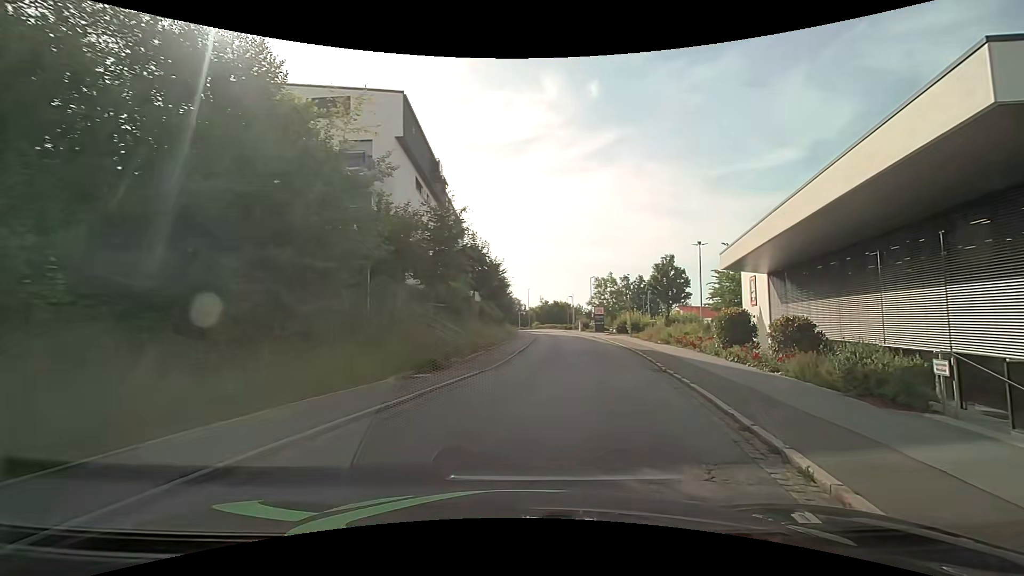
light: Day
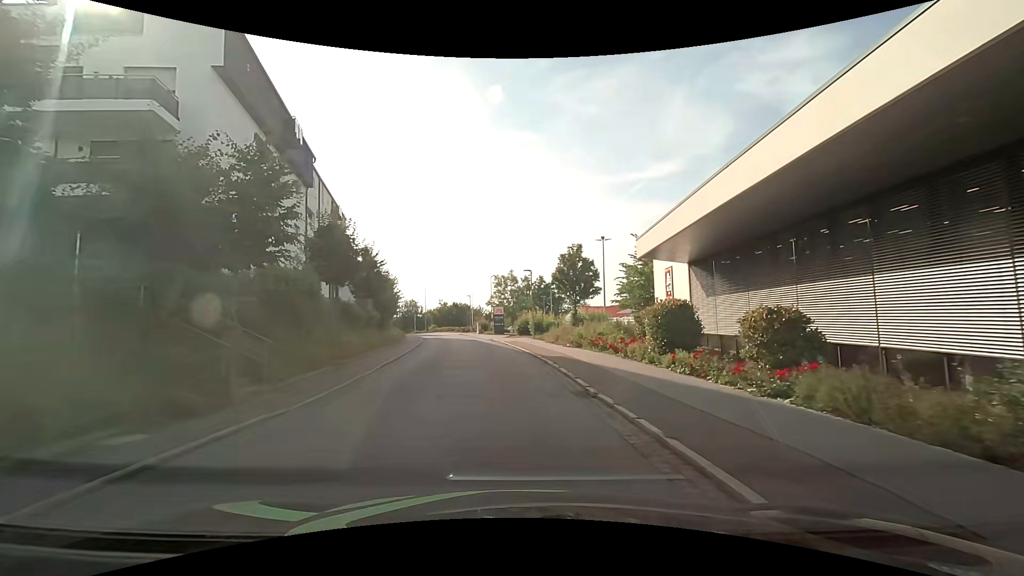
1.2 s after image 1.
(+1.1, +6.7) m; +13°
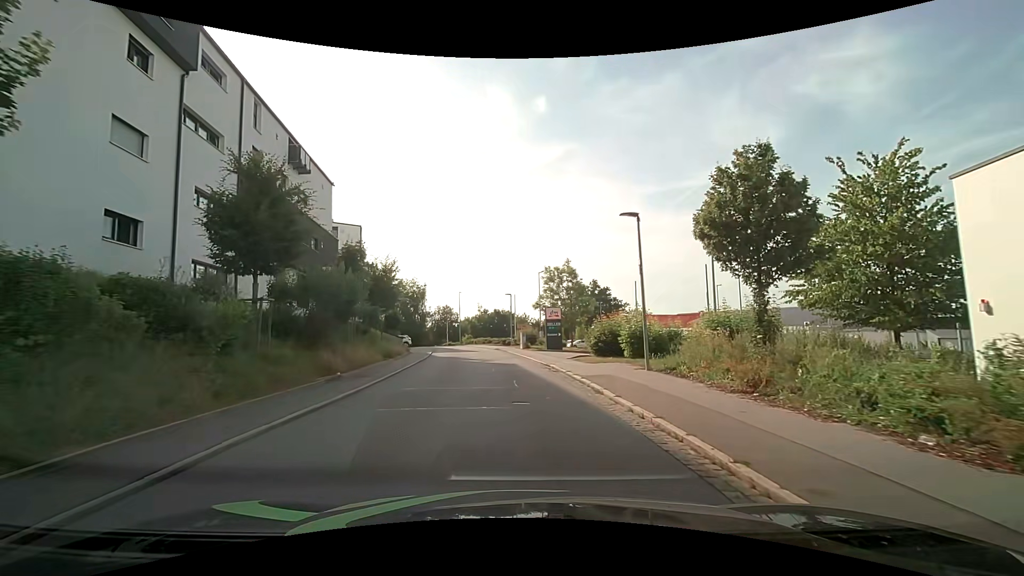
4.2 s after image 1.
(-1.4, +20.1) m; -5°
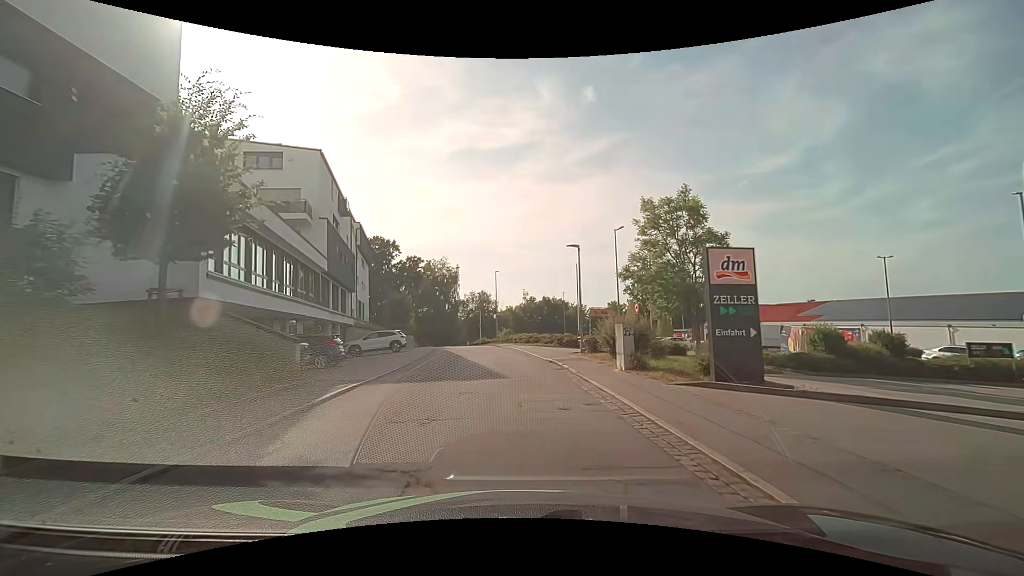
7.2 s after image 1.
(-1.2, +24.8) m; -6°
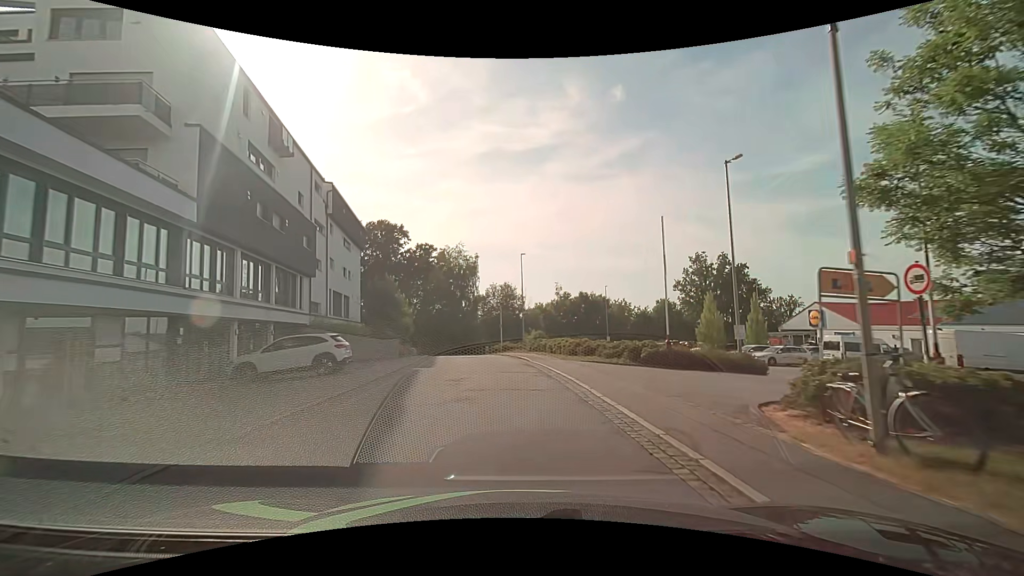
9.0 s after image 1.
(-0.4, +17.2) m; -4°
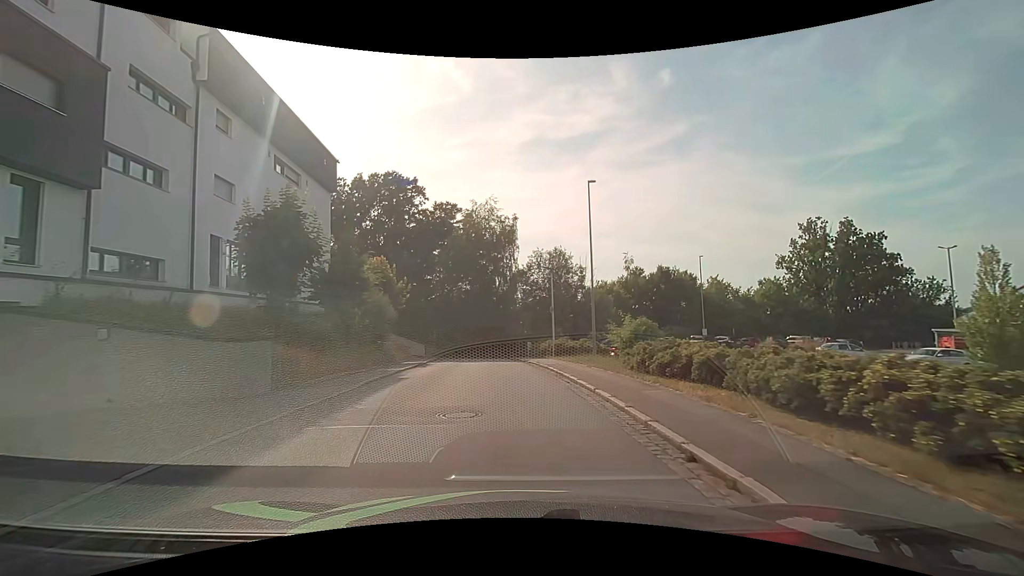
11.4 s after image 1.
(-0.9, +22.3) m; -5°
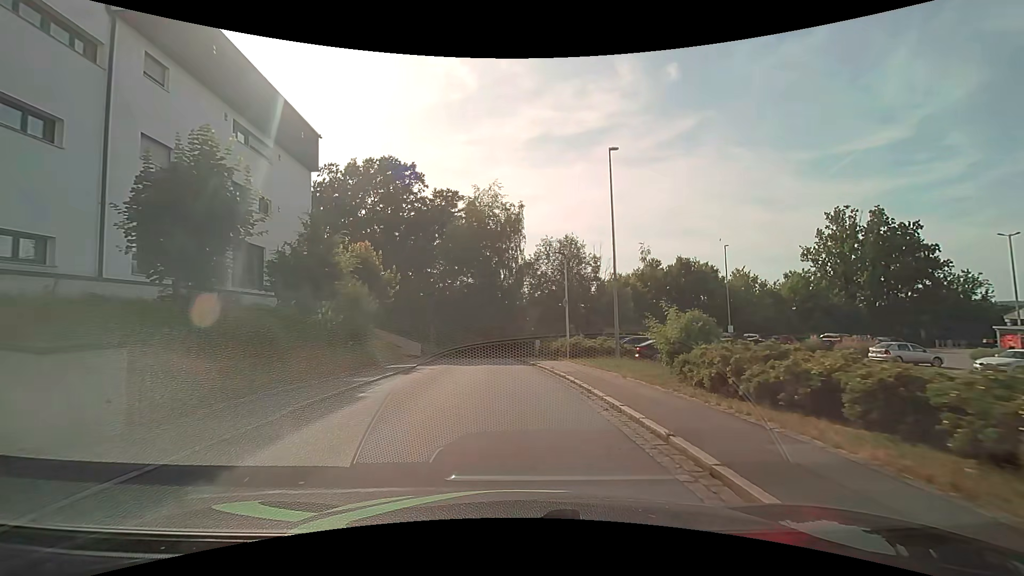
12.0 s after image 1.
(0.0, +4.7) m; -1°
